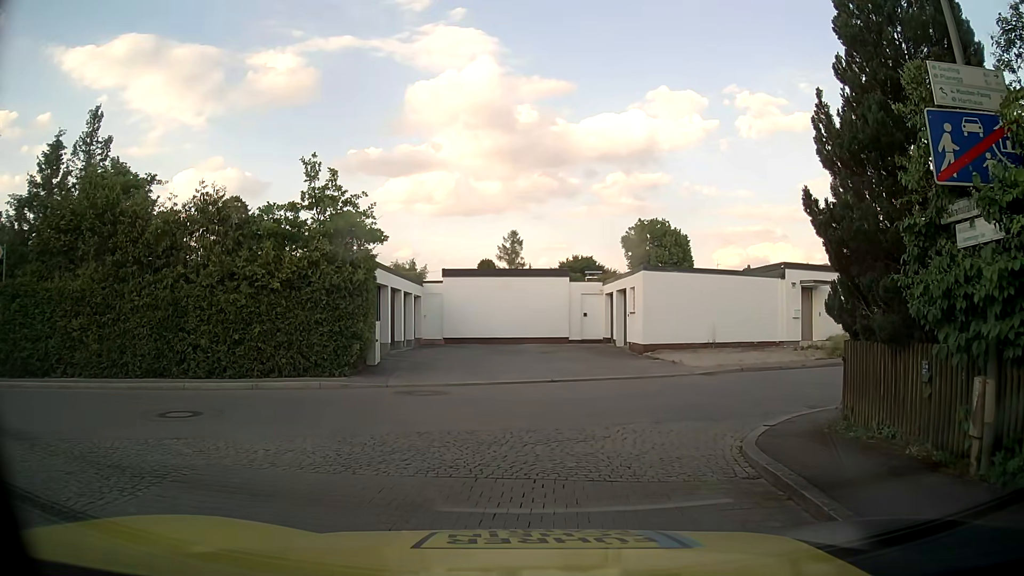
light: Day
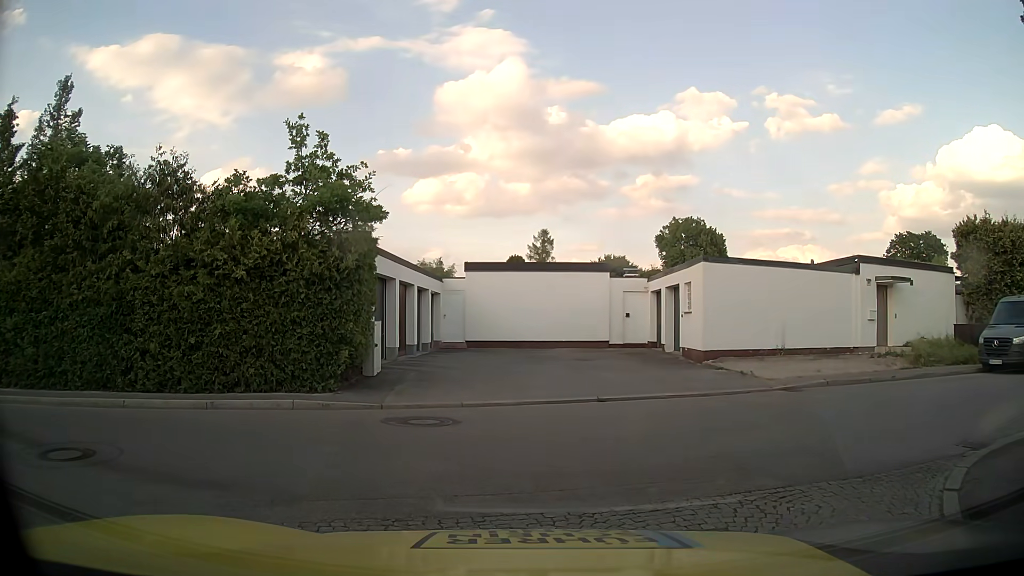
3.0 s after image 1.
(-0.1, +3.7) m; -1°
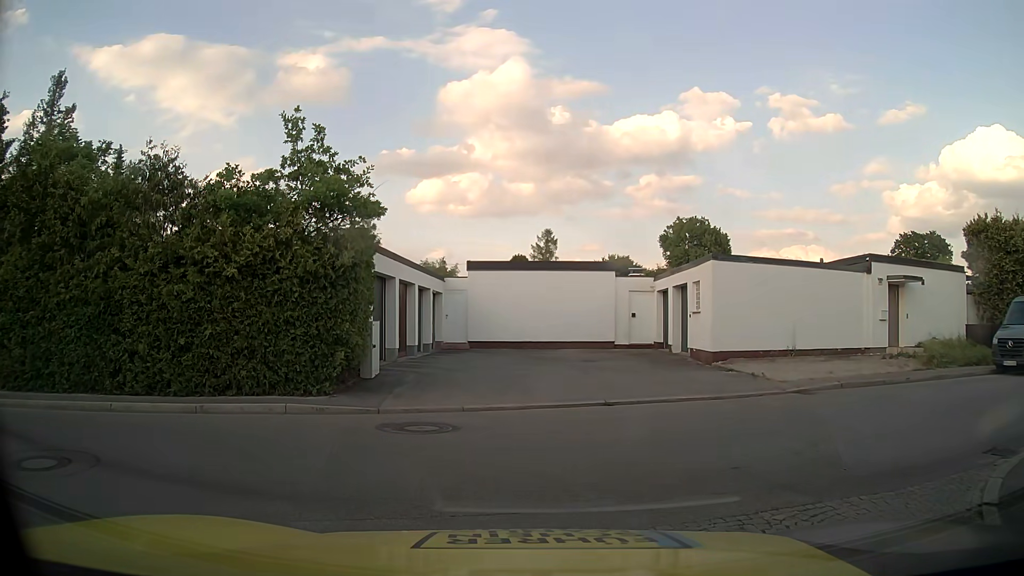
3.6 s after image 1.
(0.0, +0.5) m; 0°
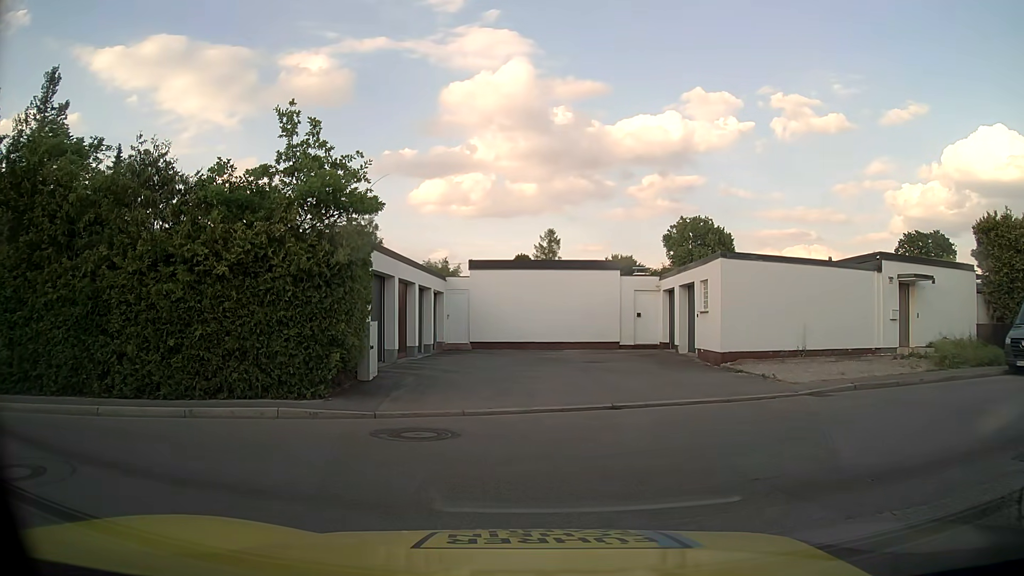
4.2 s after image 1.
(0.0, +0.5) m; 0°
